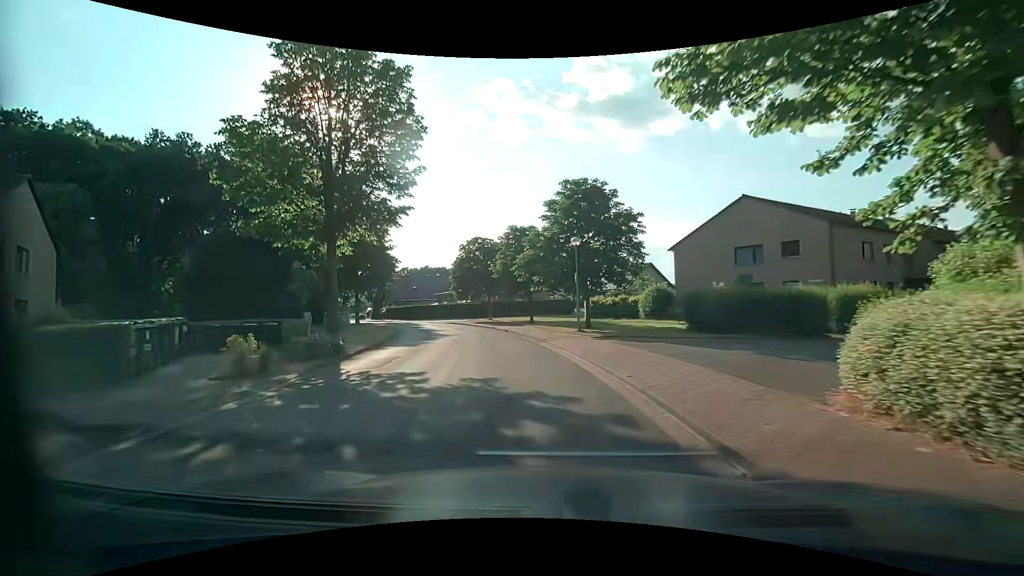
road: residential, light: Day
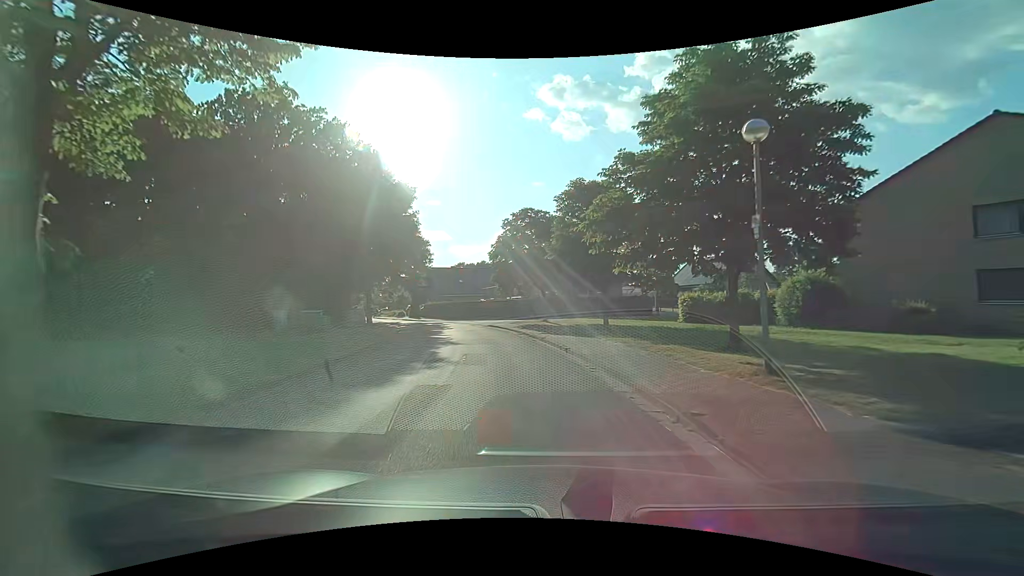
(-1.1, +13.9) m; -8°
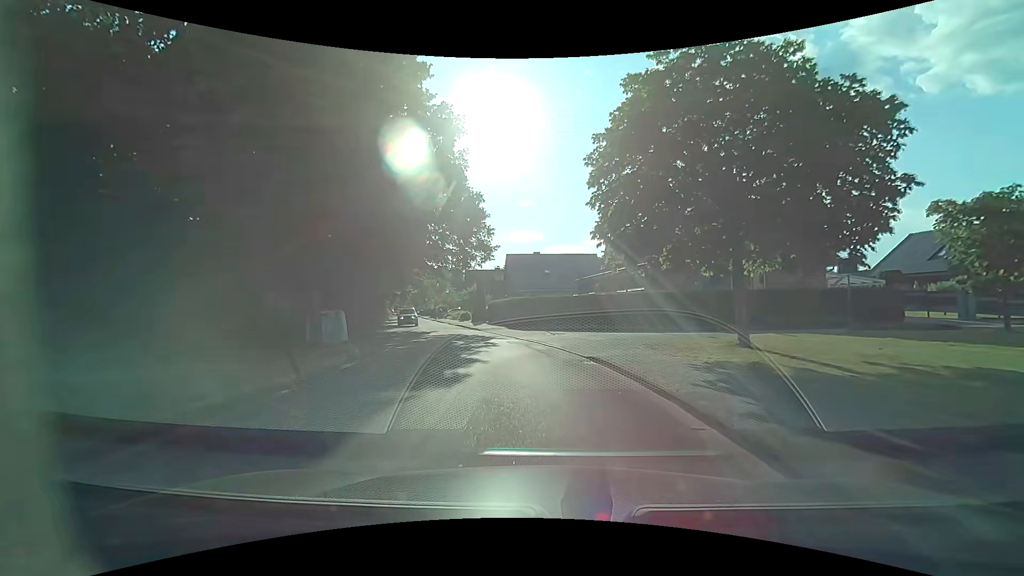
(-2.4, +23.2) m; -11°
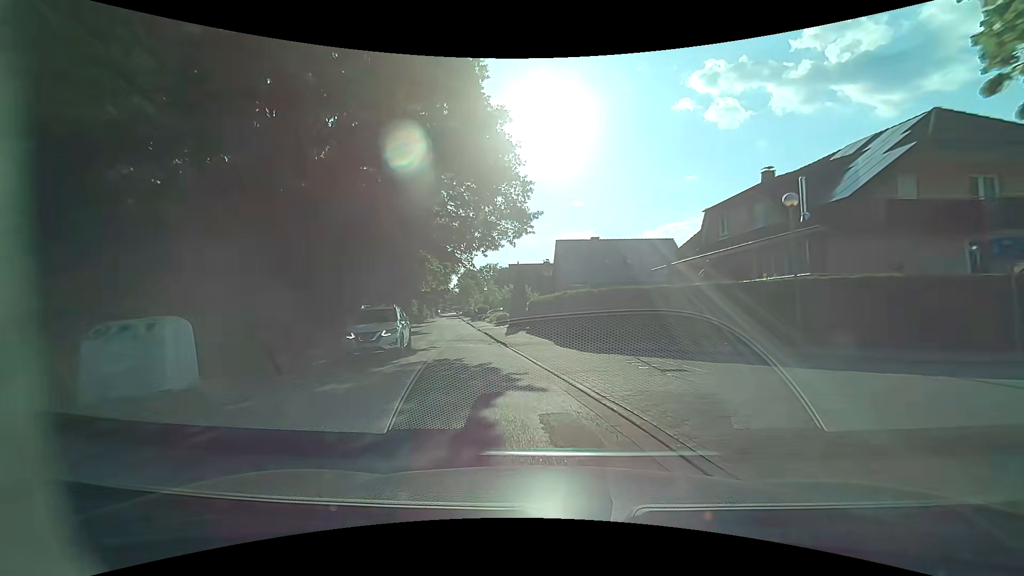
(-0.6, +13.6) m; -6°
(-1, +10) (-3, +20) (-5, +30) (-6, +39) (-8, +49) (-10, +59) (-12, +69) (-14, +79) (-16, +89) (-17, +98) m
